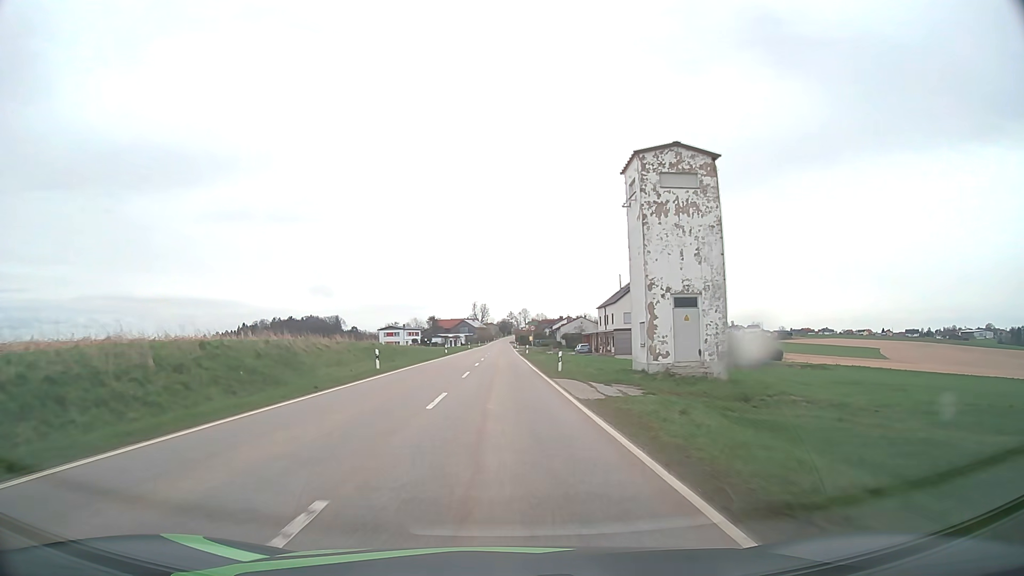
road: tertiary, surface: asphalt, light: Day
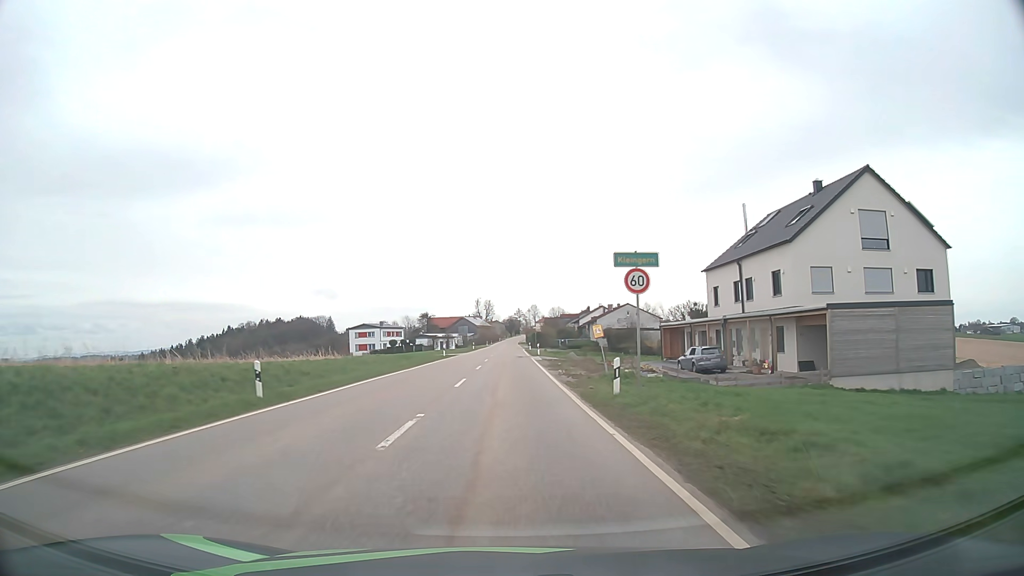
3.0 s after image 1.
(-0.2, +52.1) m; -1°
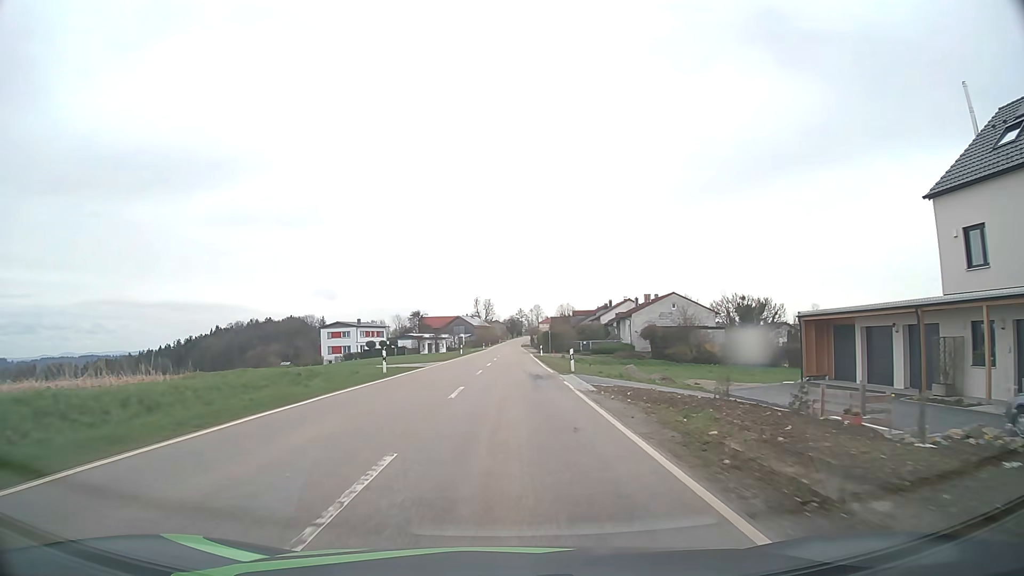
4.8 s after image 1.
(-0.1, +27.7) m; 0°
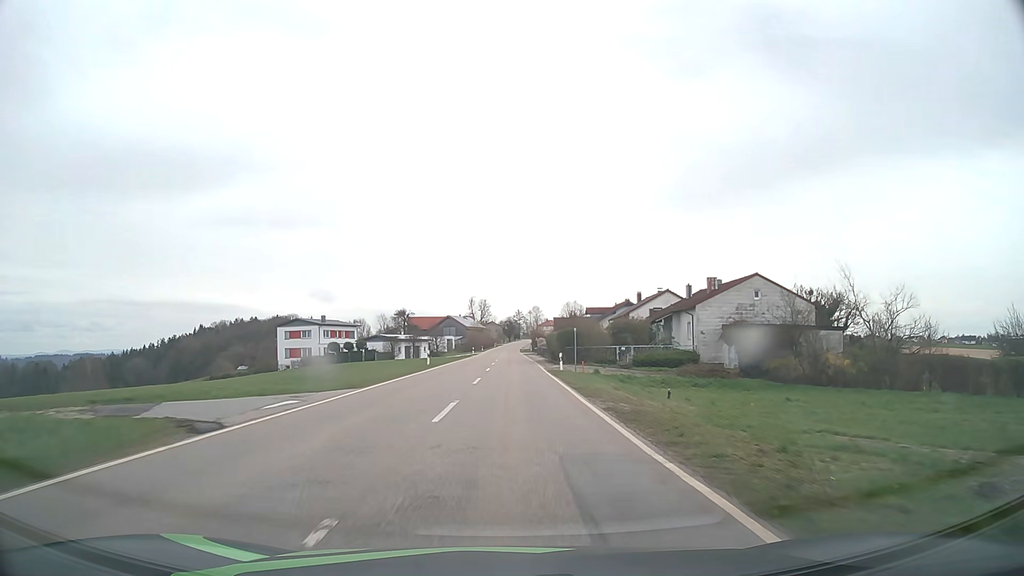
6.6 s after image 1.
(+0.1, +26.6) m; 0°
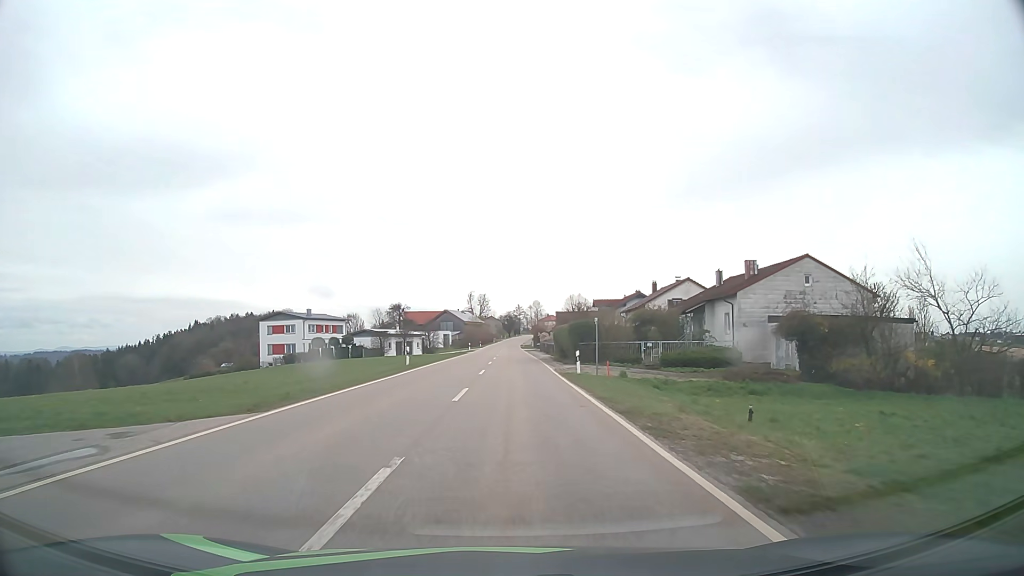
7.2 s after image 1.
(0.0, +9.0) m; 0°
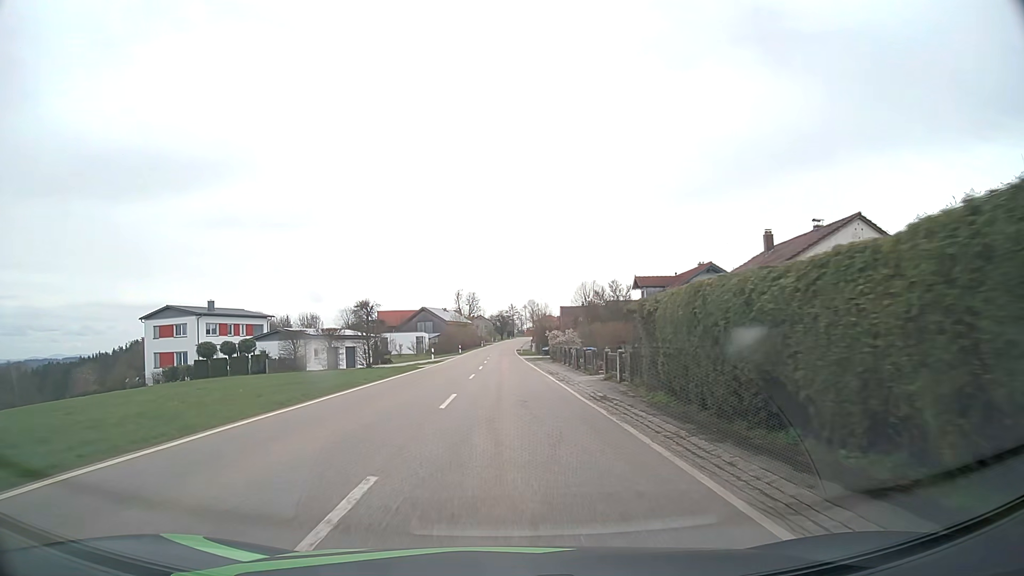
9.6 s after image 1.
(+0.2, +36.4) m; 0°
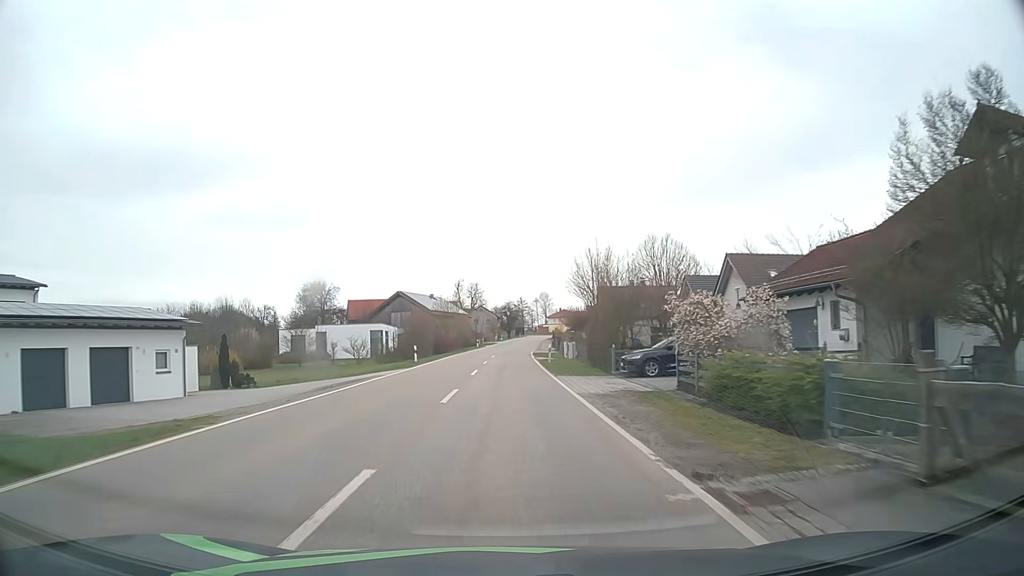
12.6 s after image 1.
(-0.1, +46.6) m; -1°
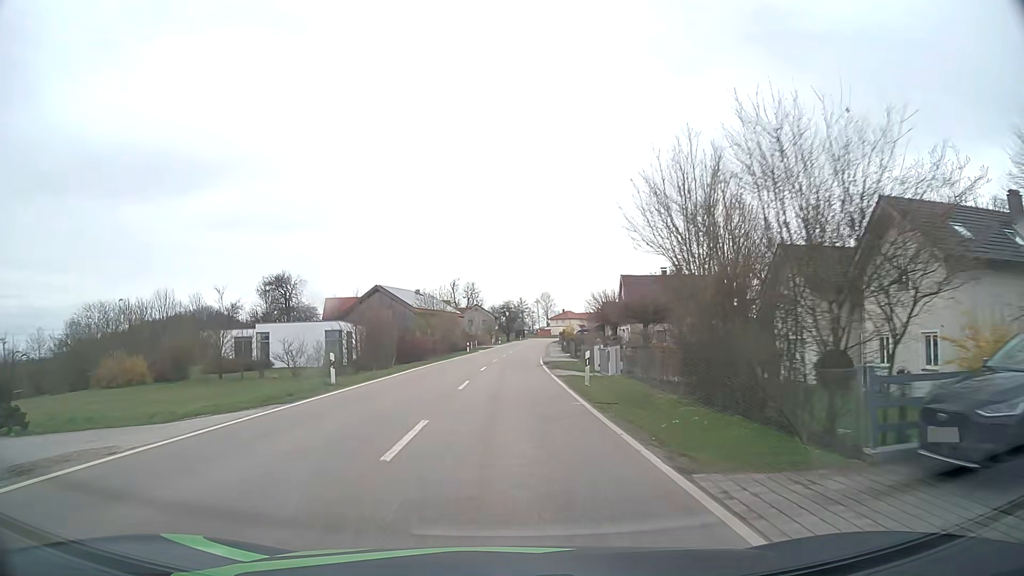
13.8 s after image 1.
(0.0, +19.0) m; 0°
(0, +10) (0, +20) (0, +30) (+1, +40) (+1, +50) (+1, +60) (+2, +70) (+2, +80) (+3, +90) (+4, +100) m
